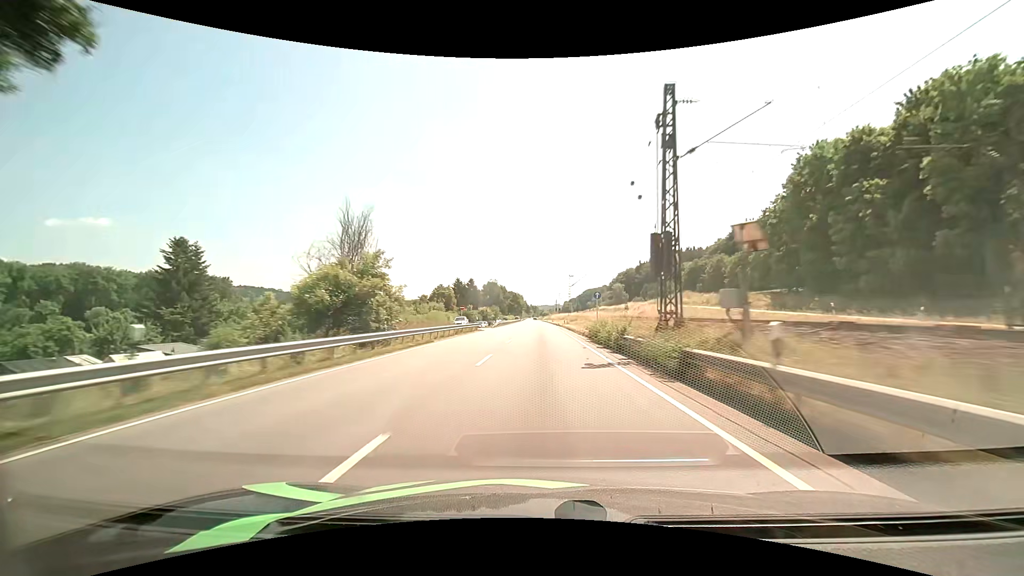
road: primary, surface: asphalt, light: Day
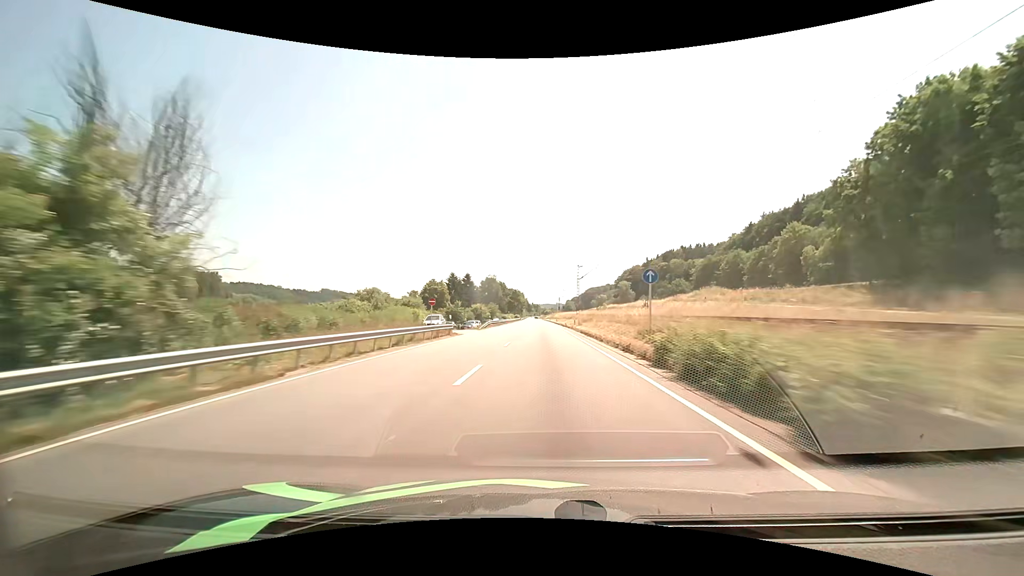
(0.0, +16.7) m; 0°
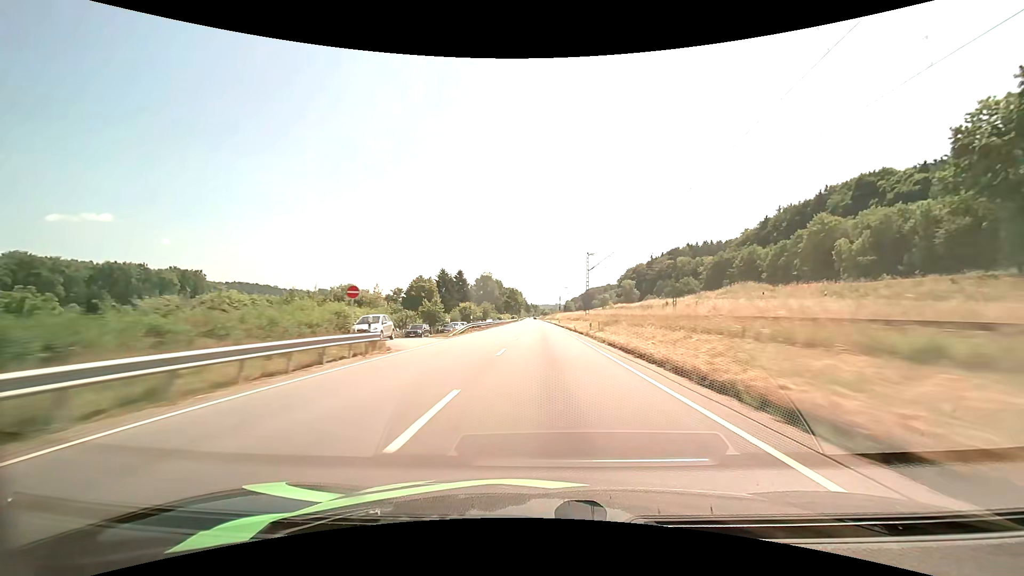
(0.0, +16.8) m; 0°
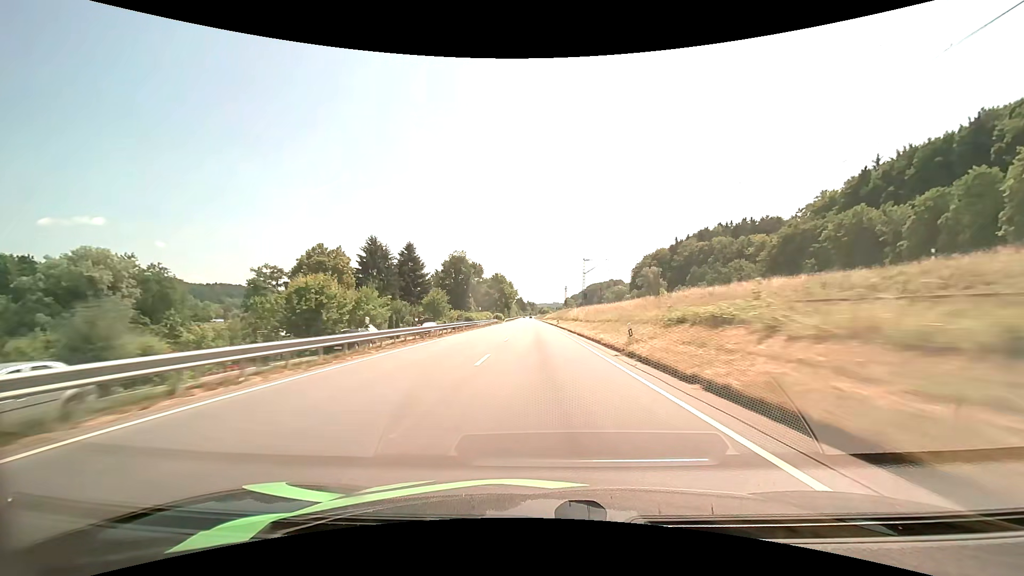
(+0.3, +67.4) m; 0°
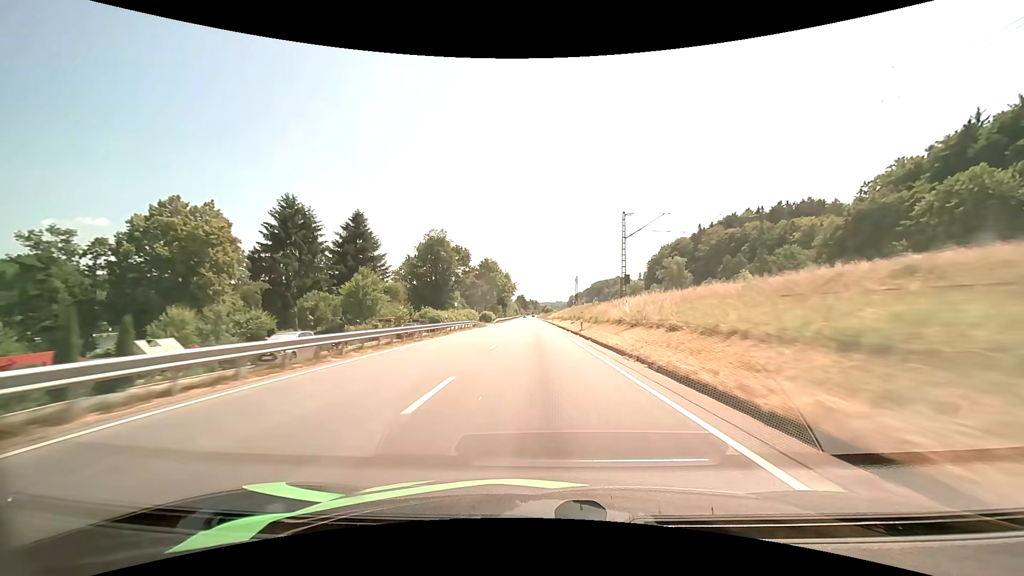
(-0.1, +34.0) m; 0°
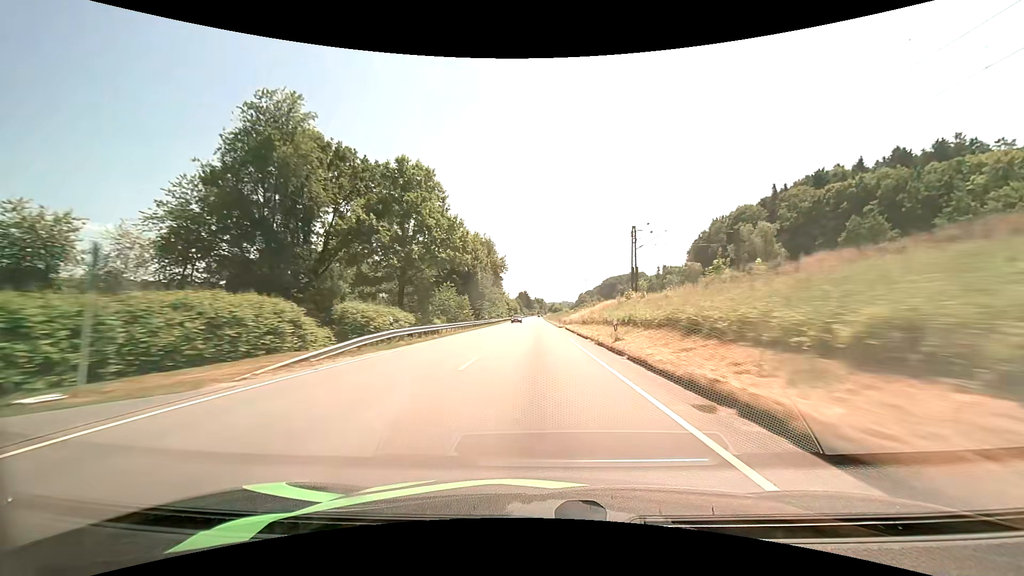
(-0.5, +68.3) m; -1°
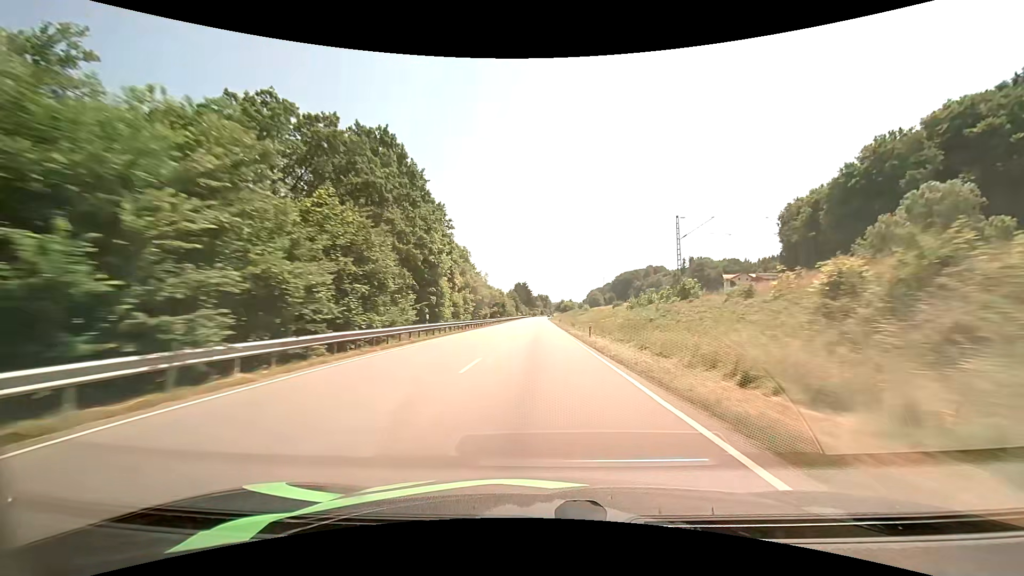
(-0.3, +86.6) m; 0°
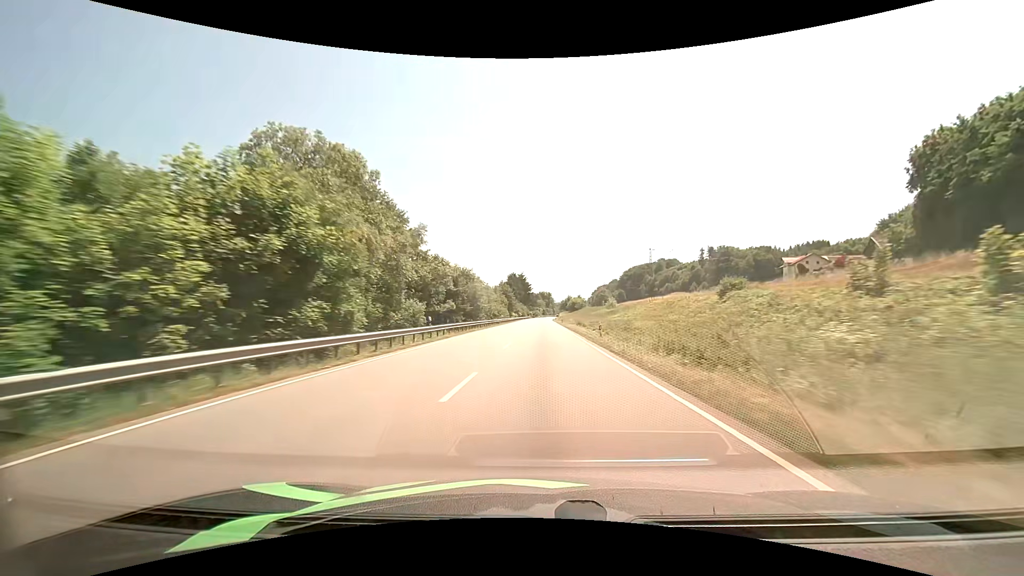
(-0.2, +52.9) m; 0°
(0, +10) (0, +20) (0, +30) (0, +40) (0, +50) (0, +60) (0, +70) (+1, +80) (+1, +90) (+1, +100) m
